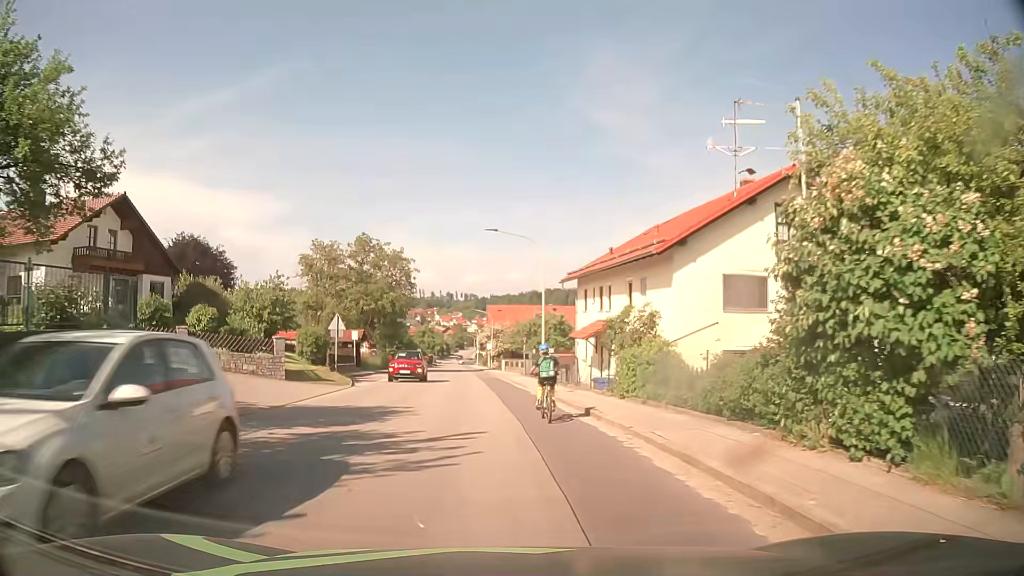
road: tertiary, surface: asphalt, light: Day
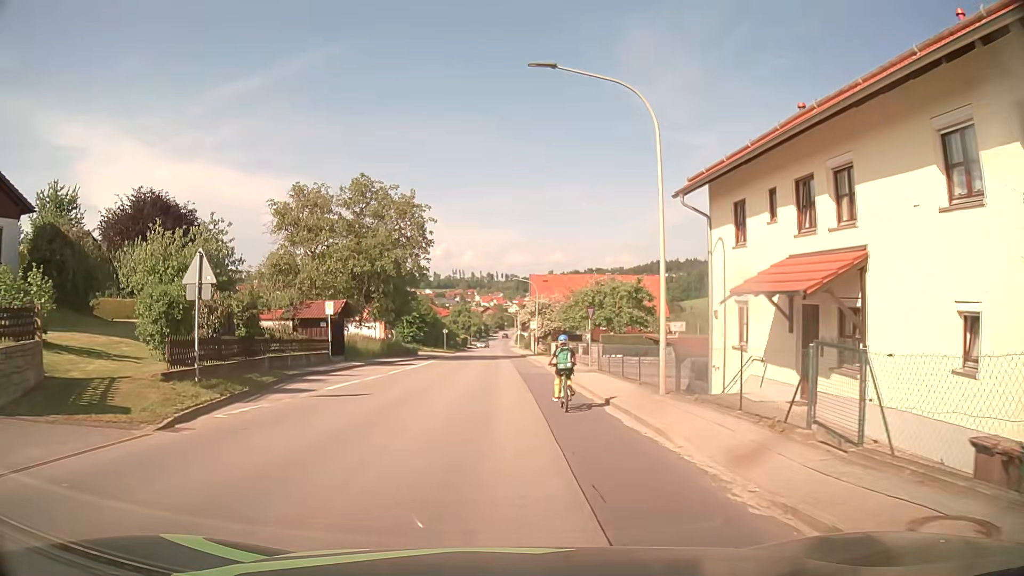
(-0.7, +18.4) m; -4°
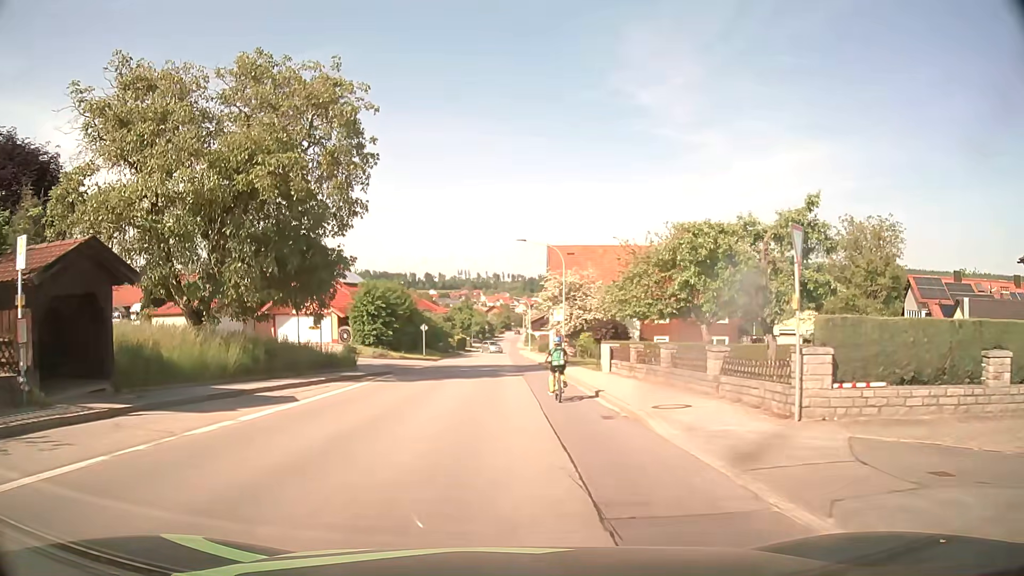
(-0.1, +24.3) m; -1°
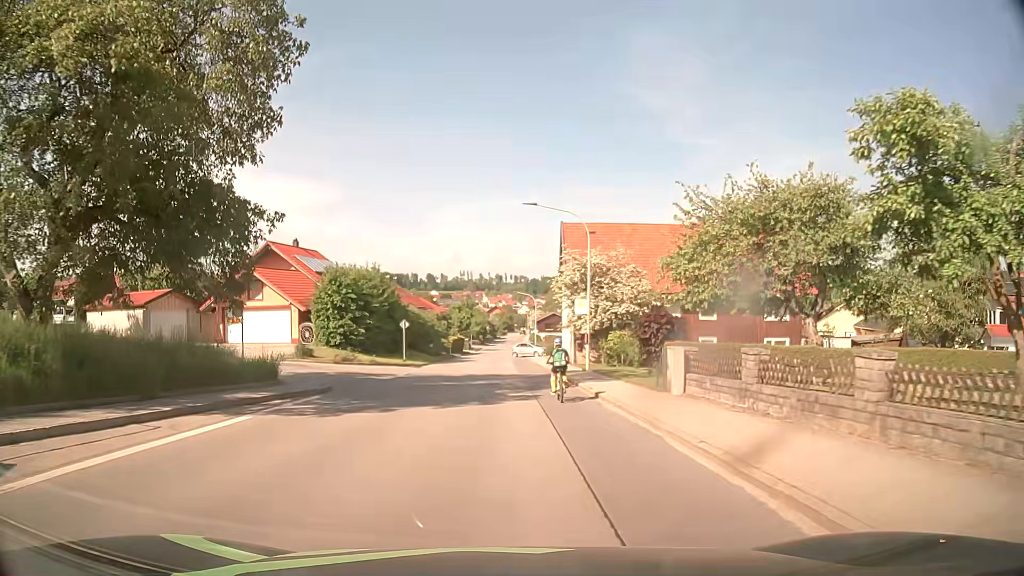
(0.0, +11.1) m; 0°
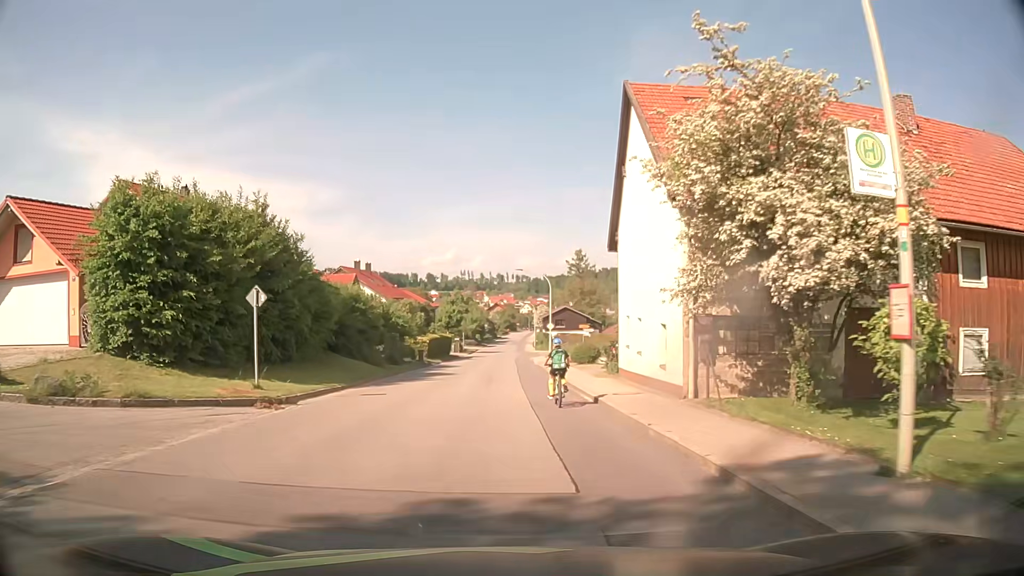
(0.0, +24.0) m; 0°
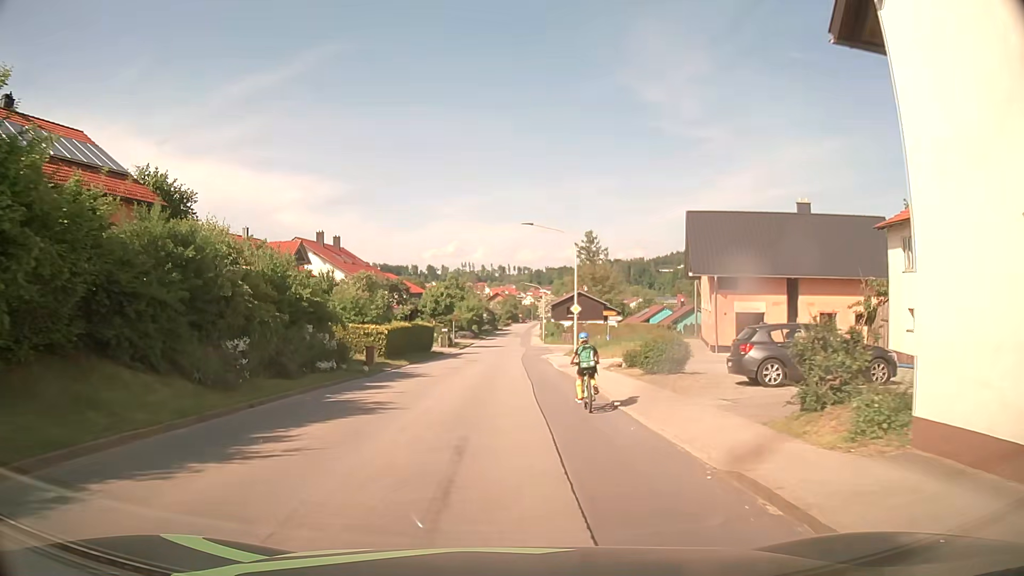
(-0.1, +18.4) m; 0°
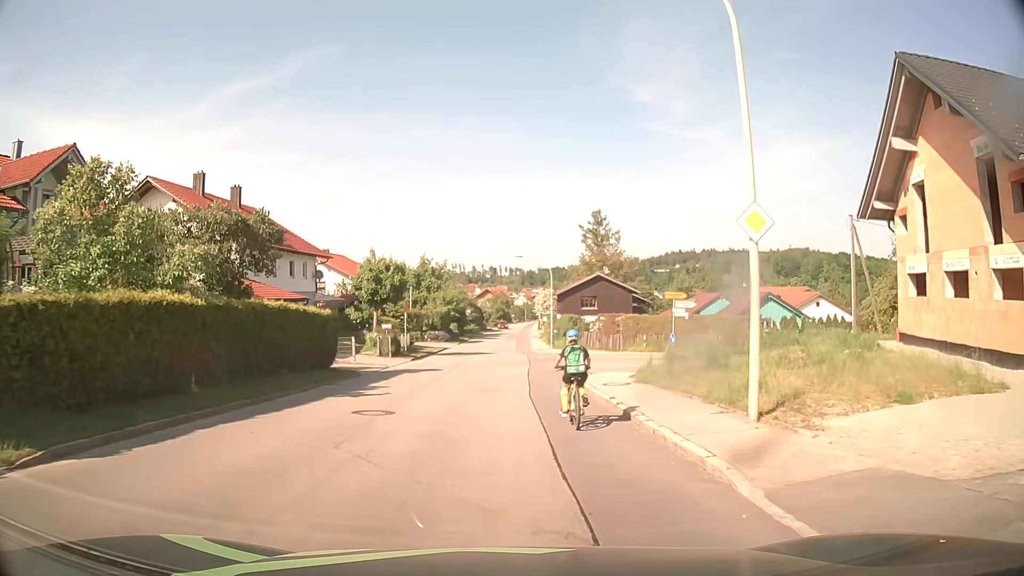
(+0.4, +26.9) m; +1°
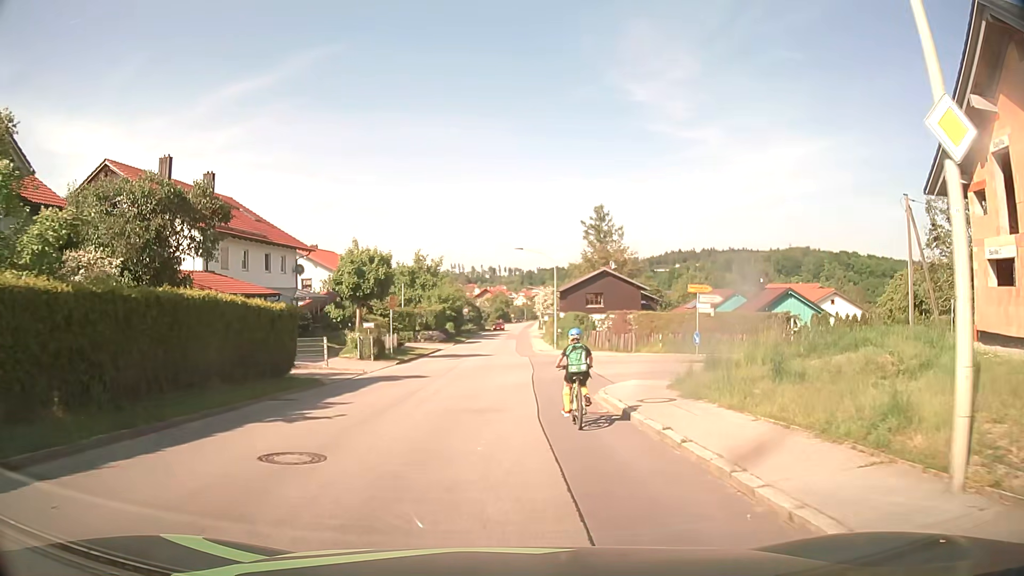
(0.0, +4.6) m; 0°
(0, +10) (0, +20) (0, +30) (0, +40) (0, +50) (0, +60) (0, +70) (0, +80) (0, +90) (+1, +100) m
